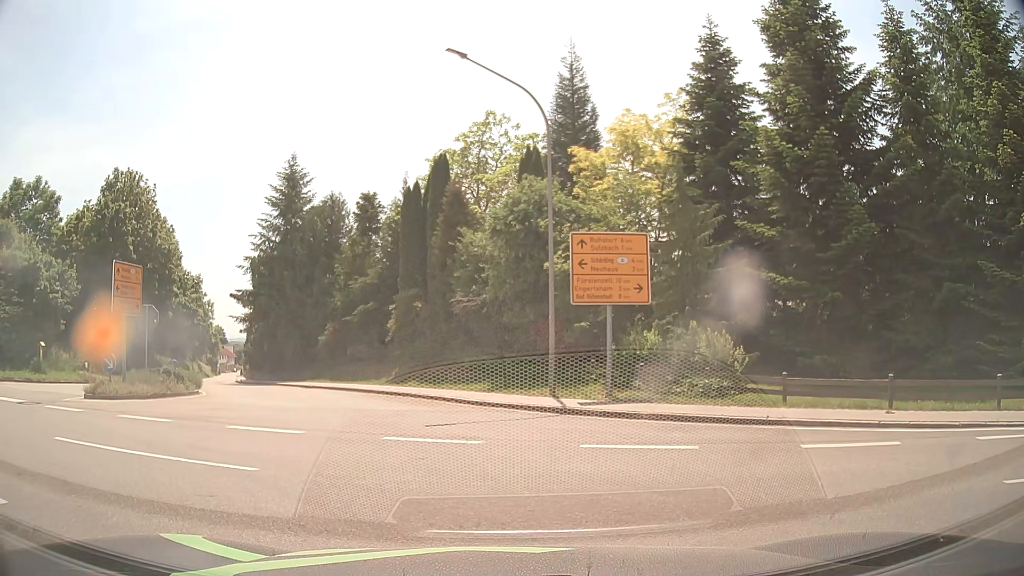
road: tertiary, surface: asphalt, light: Day
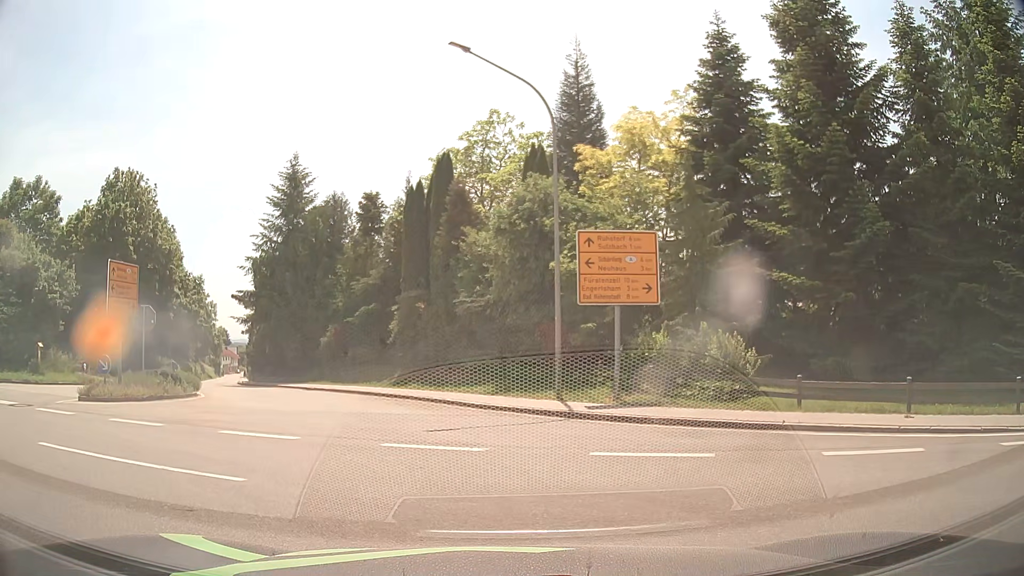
(0.0, +0.6) m; -1°
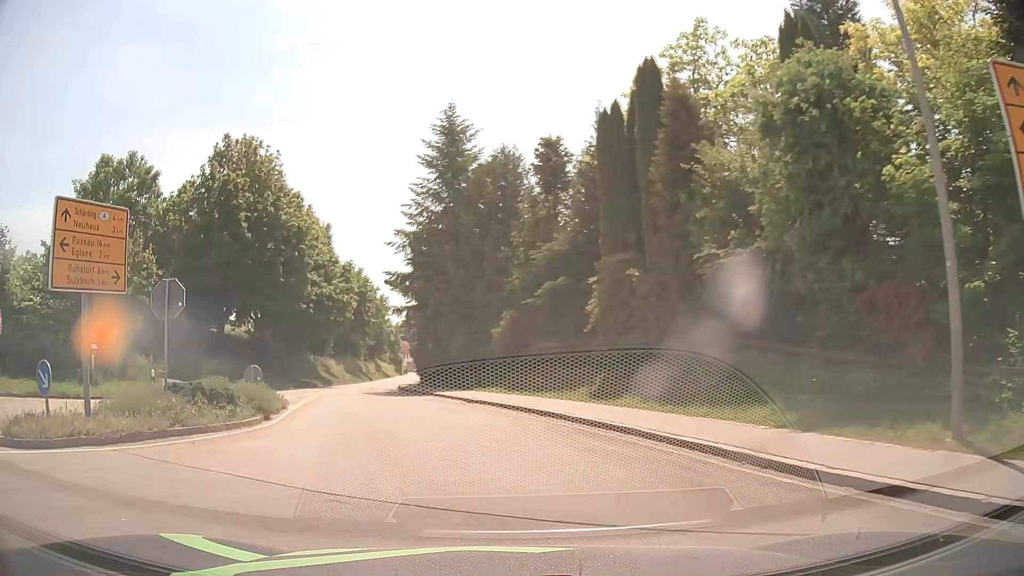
(-1.6, +11.3) m; -17°
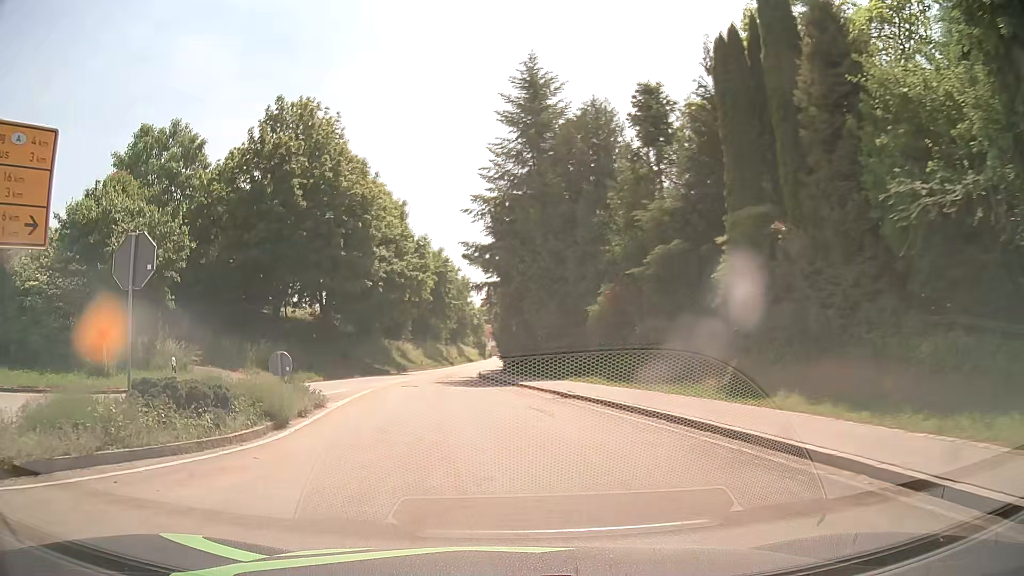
(-0.3, +5.2) m; -7°
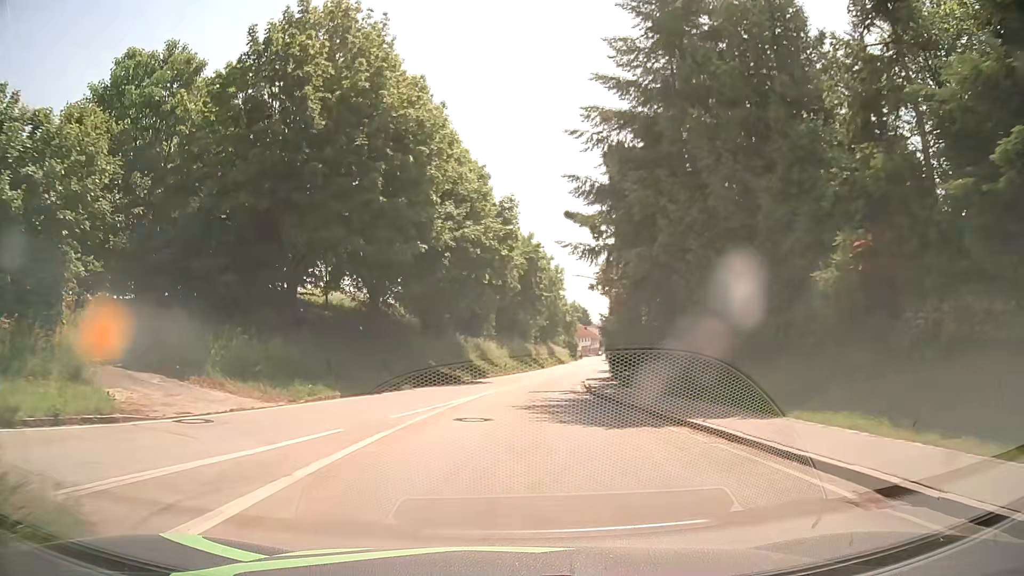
(-1.2, +13.0) m; -8°
